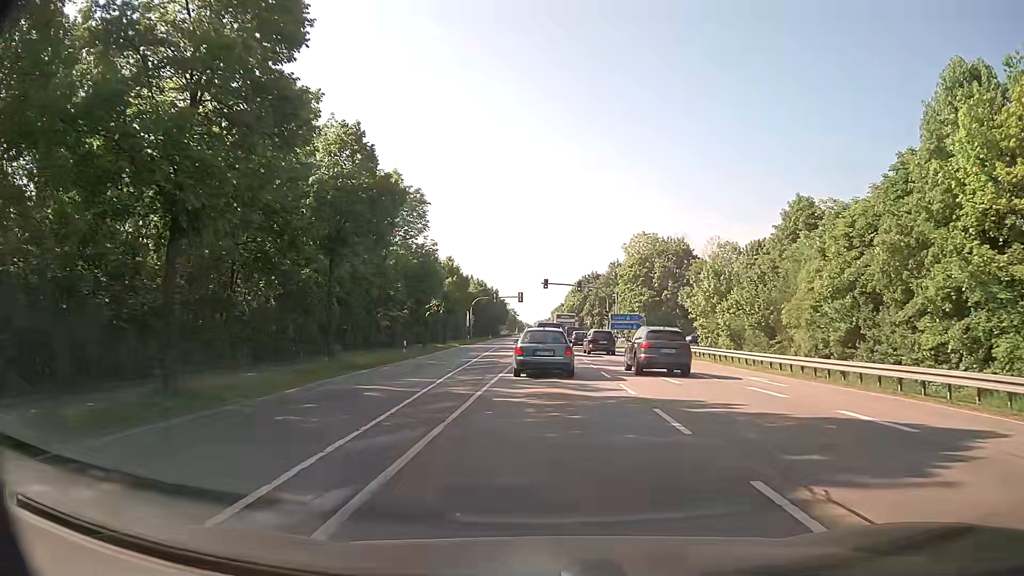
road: secondary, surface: asphalt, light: Day
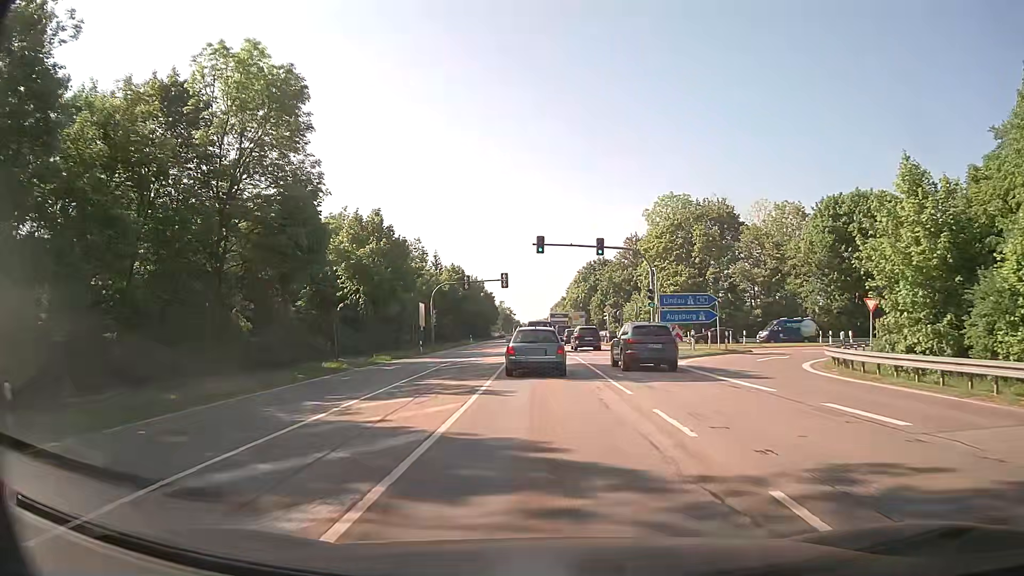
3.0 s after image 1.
(+0.1, +30.5) m; 0°
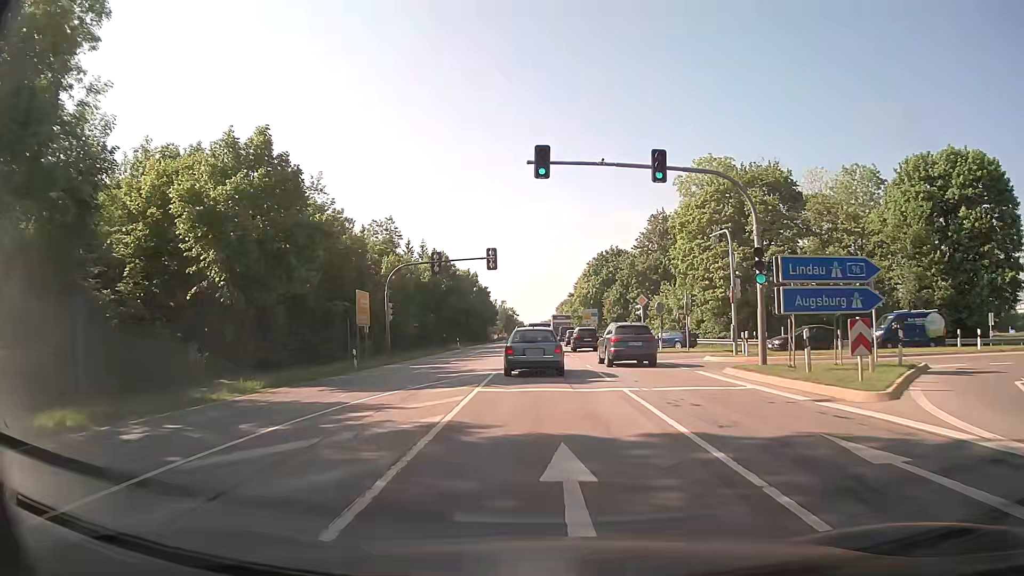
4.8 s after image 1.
(0.0, +19.2) m; 0°
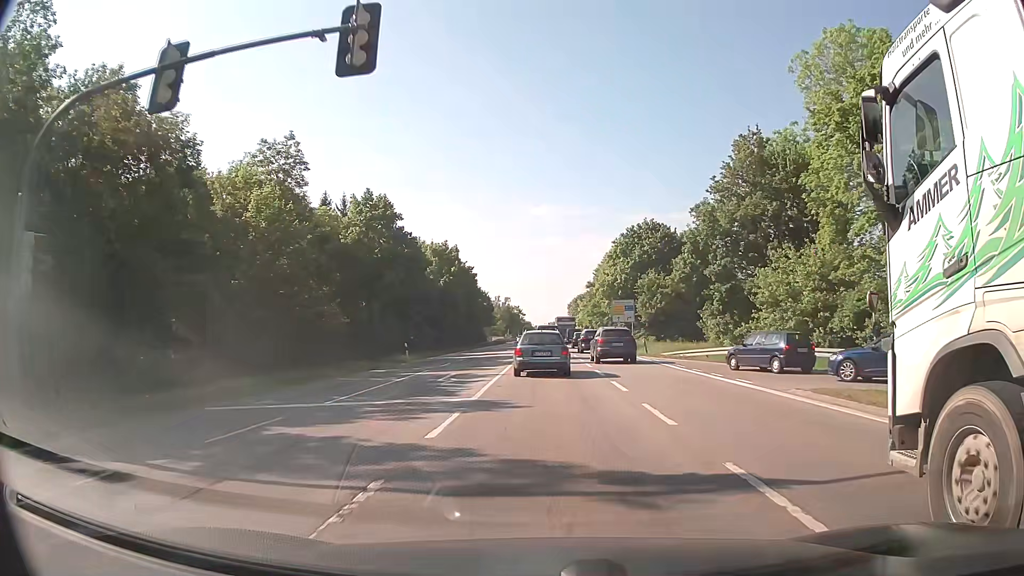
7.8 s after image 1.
(-0.1, +32.7) m; -1°
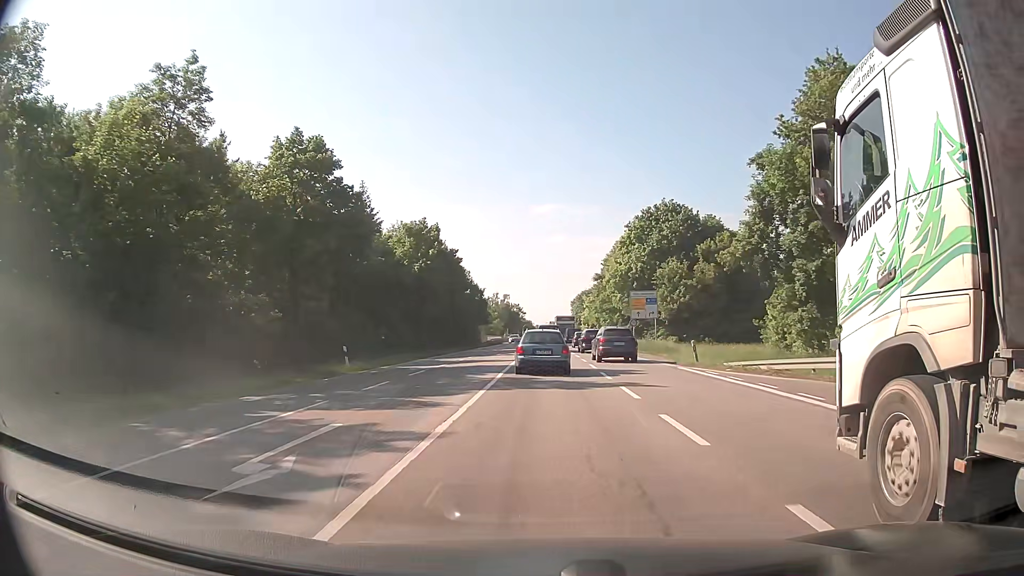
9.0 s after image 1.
(+0.1, +13.8) m; 0°
(0, +10) (0, +20) (0, +30) (0, +40) (0, +50) (0, +60) (0, +70) (0, +80) (0, +90) (0, +100) m
